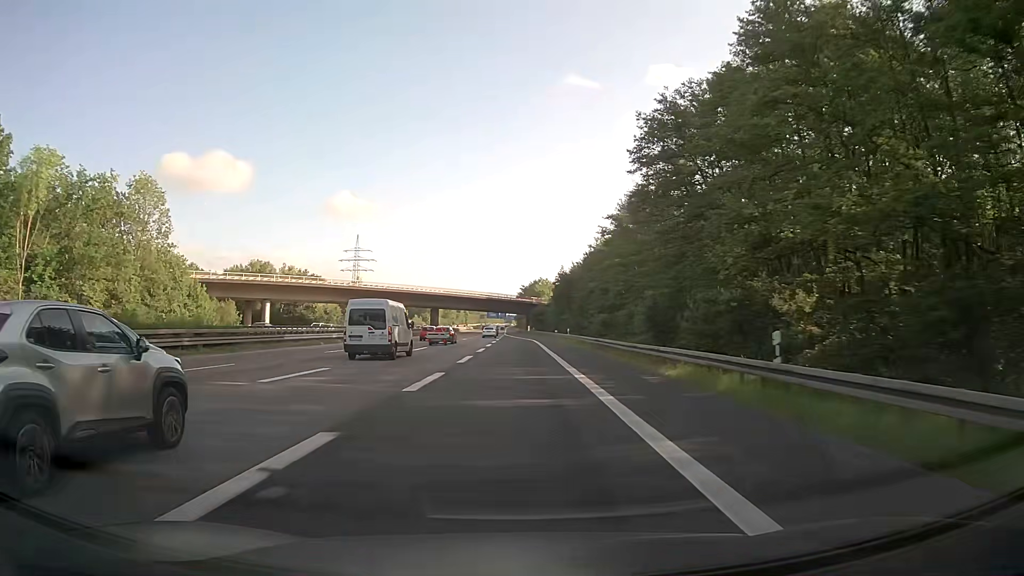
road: motorway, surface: asphalt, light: Day
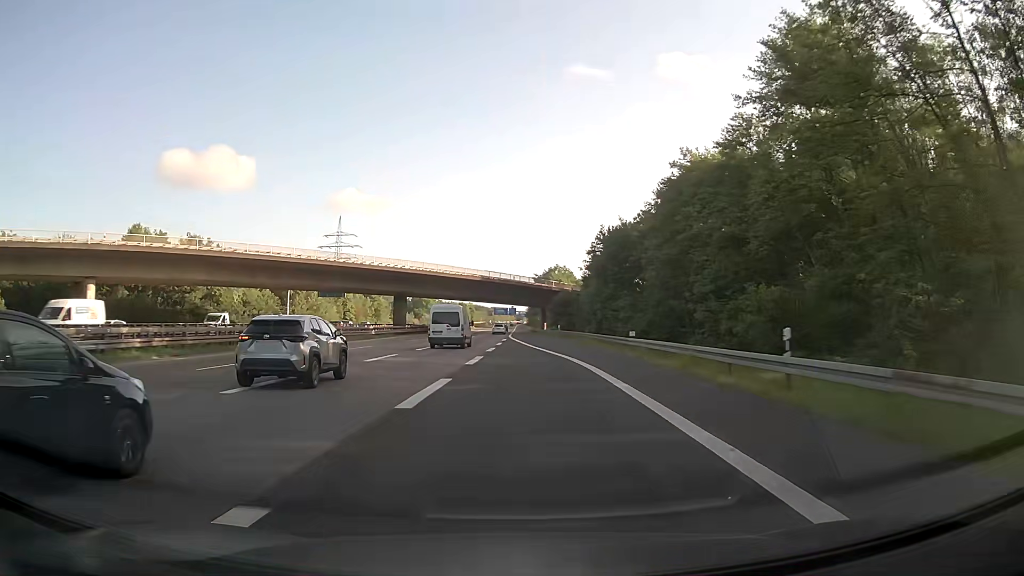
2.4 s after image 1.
(-0.1, +51.3) m; -1°
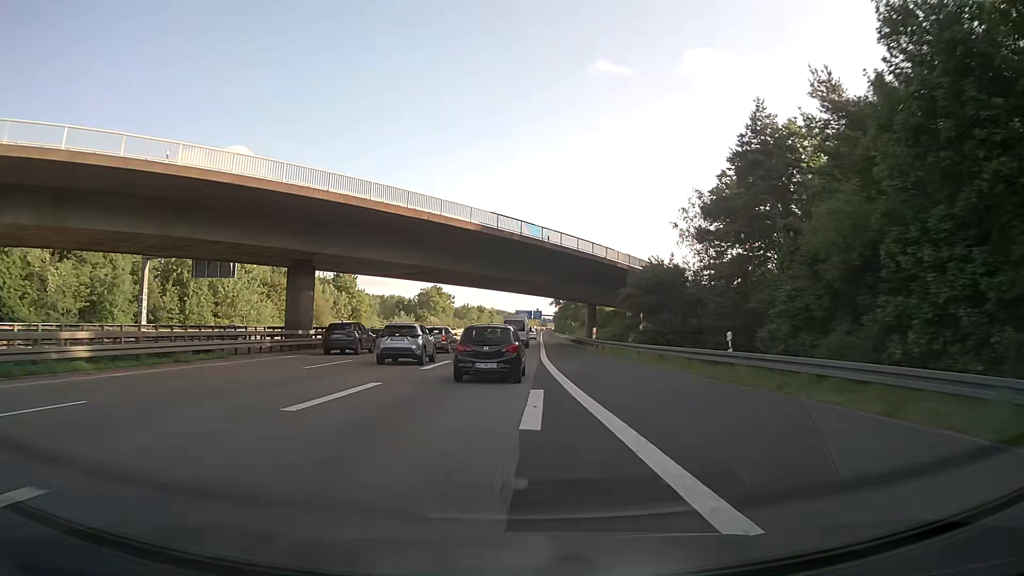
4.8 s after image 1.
(-0.9, +50.3) m; -2°
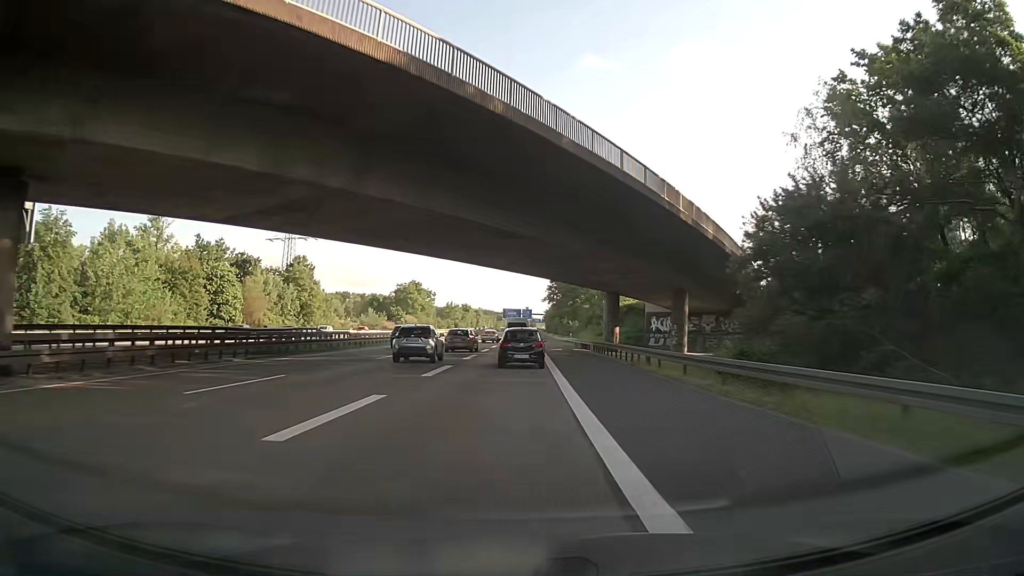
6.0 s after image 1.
(+0.2, +26.8) m; +1°
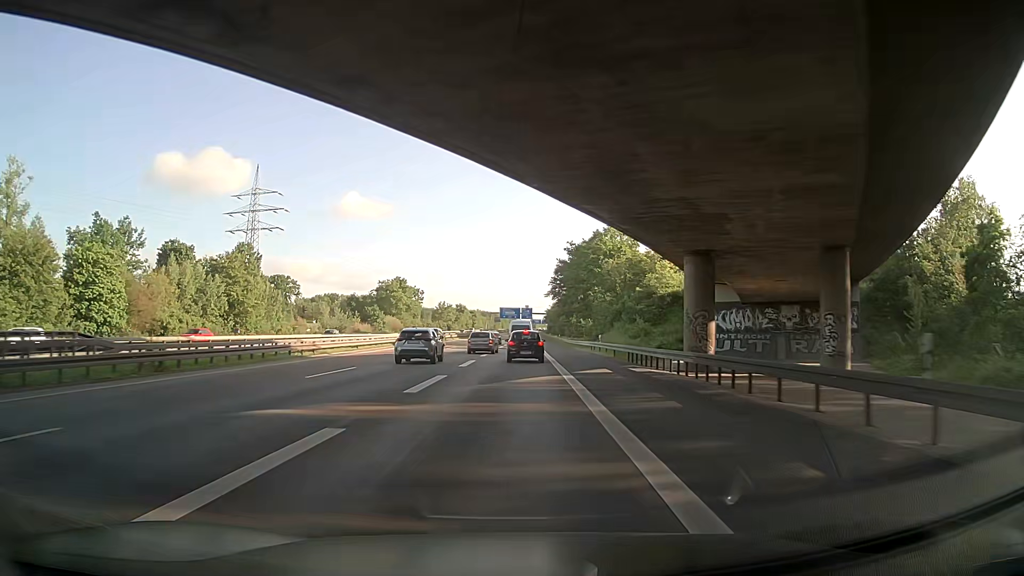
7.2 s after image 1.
(+0.5, +29.0) m; +1°
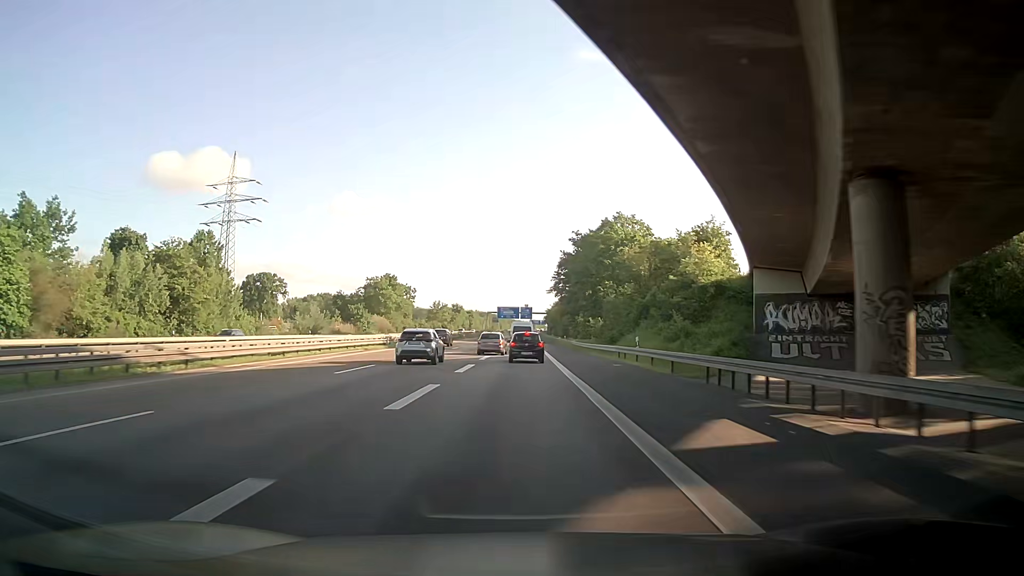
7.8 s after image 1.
(-0.3, +15.4) m; -1°
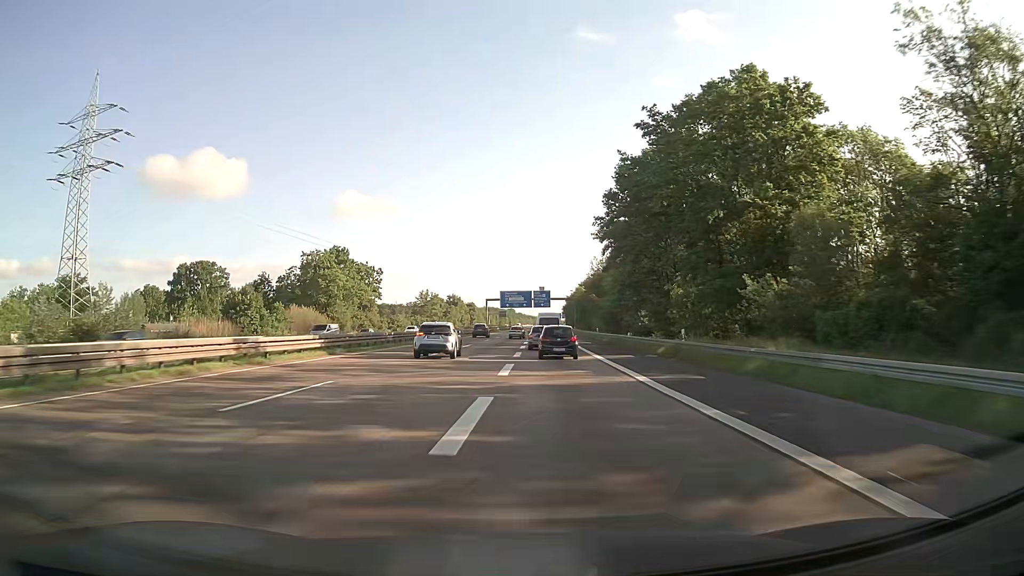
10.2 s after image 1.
(+0.2, +65.2) m; 0°
(0, +10) (0, +20) (0, +30) (0, +40) (0, +50) (0, +60) (0, +70) (0, +80) (0, +90) (0, +100) m
